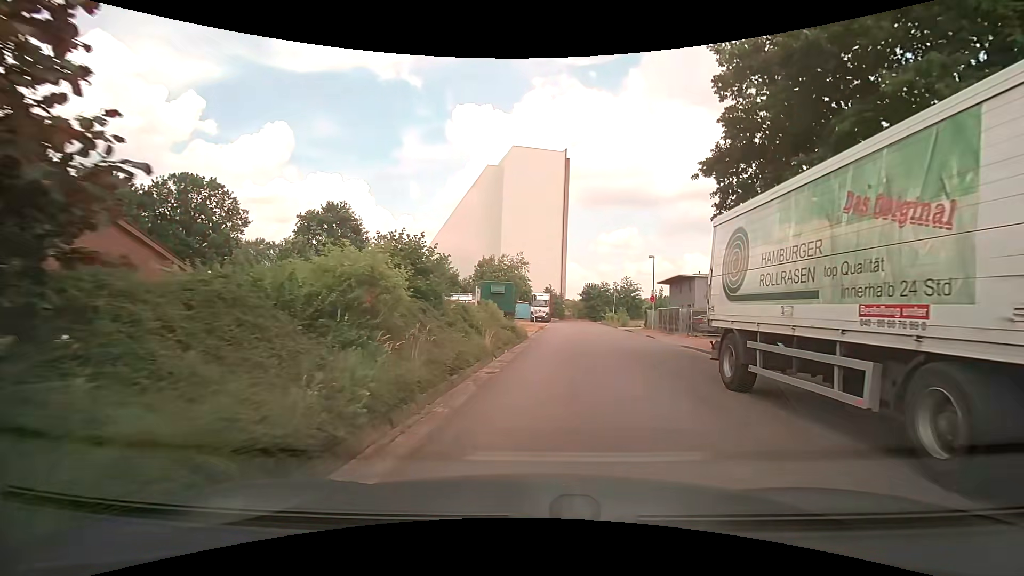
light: Day
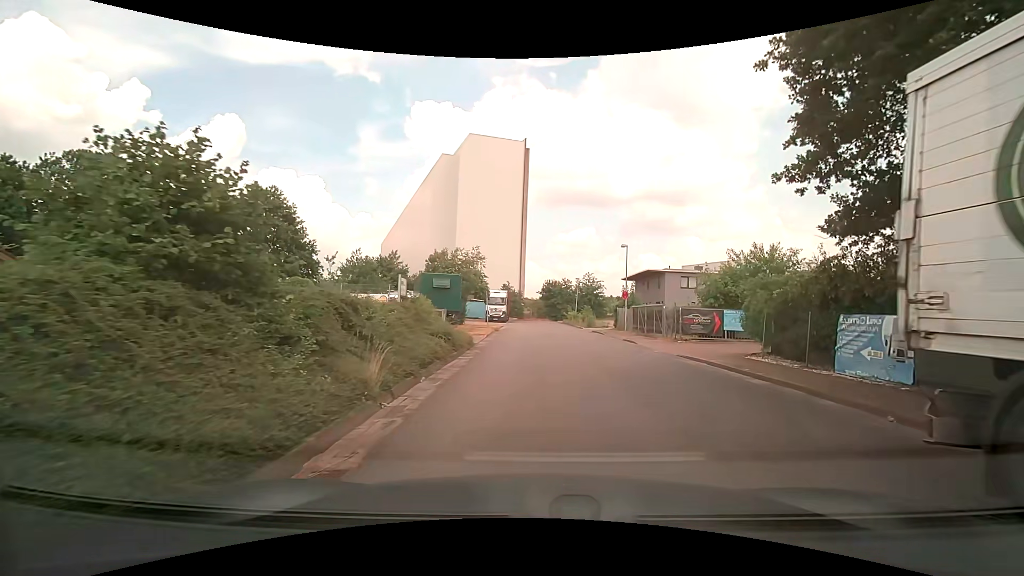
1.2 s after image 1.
(+0.3, +6.9) m; +4°
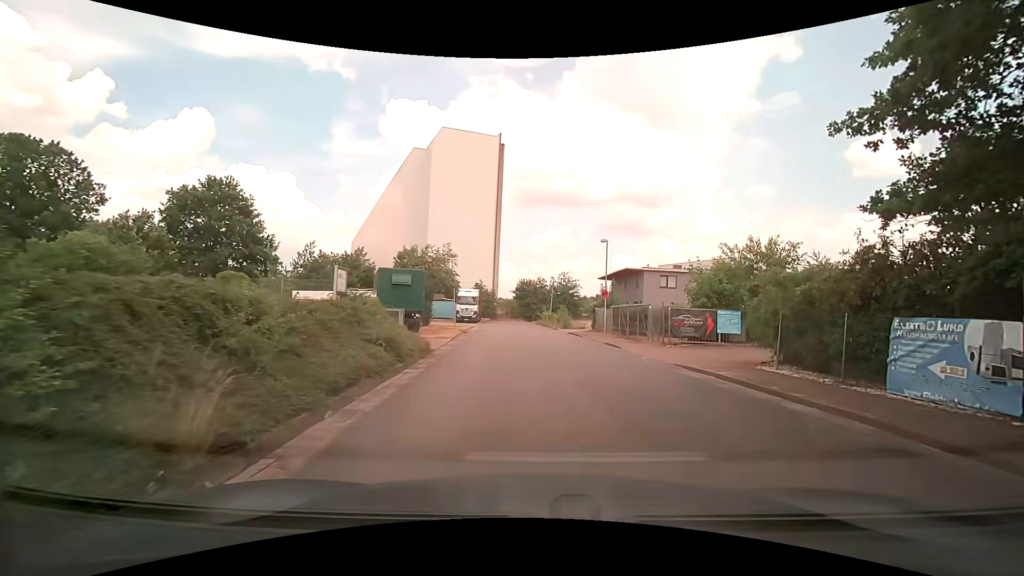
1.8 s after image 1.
(+0.1, +3.2) m; +2°
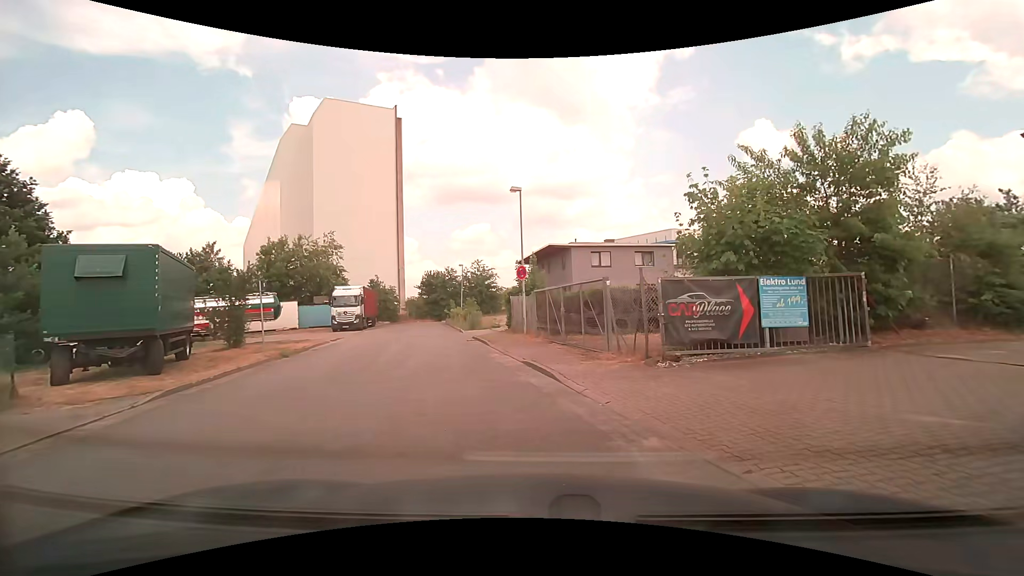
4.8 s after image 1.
(+2.1, +12.7) m; +10°
